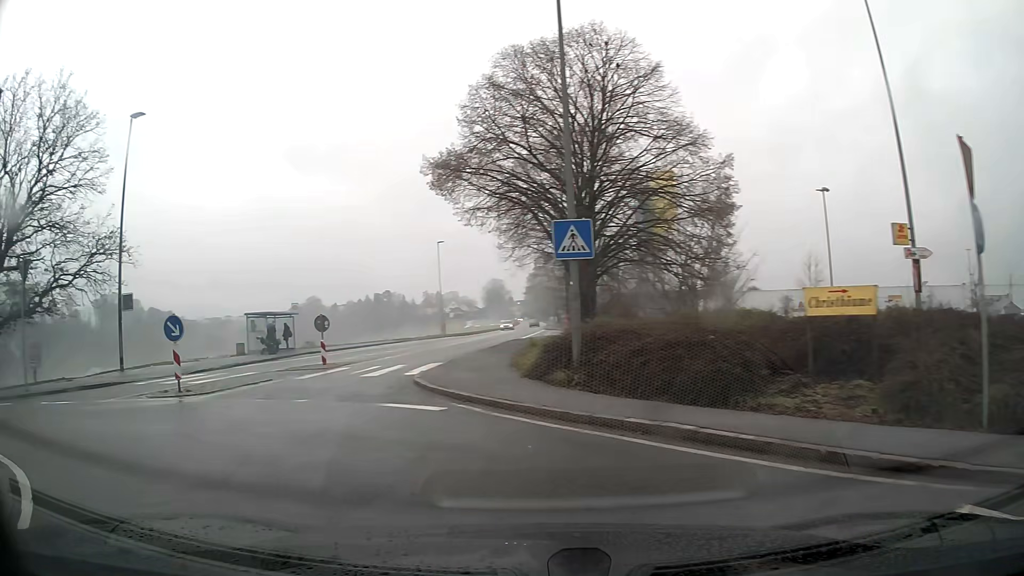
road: tertiary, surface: asphalt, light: Day
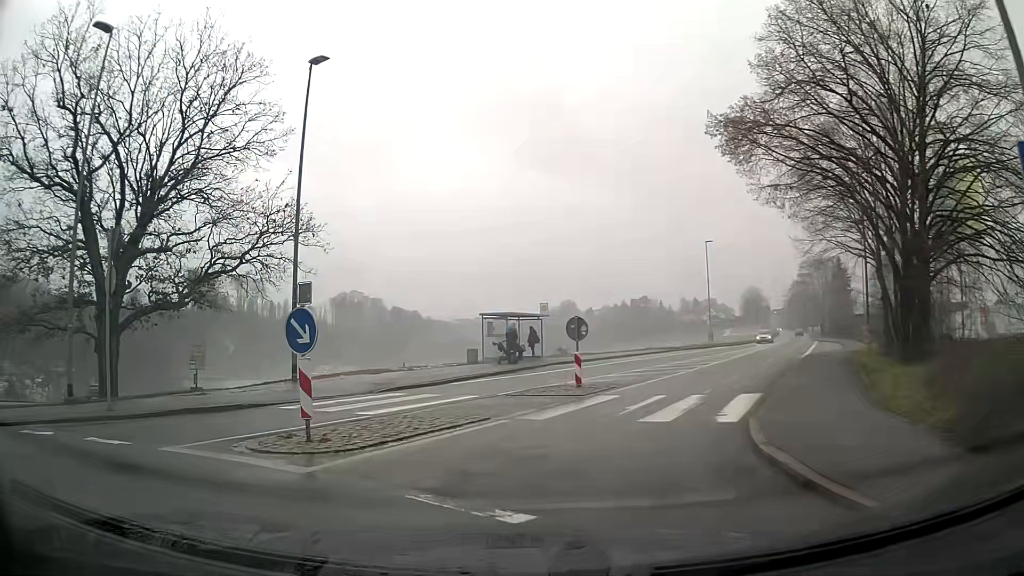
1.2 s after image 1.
(-1.2, +6.9) m; -16°
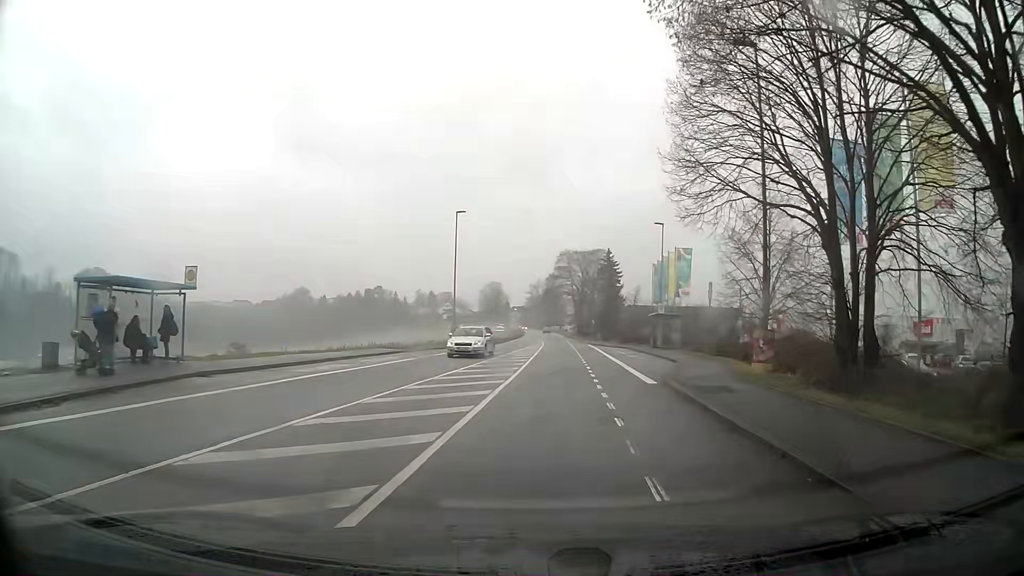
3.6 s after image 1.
(+3.3, +15.1) m; +23°
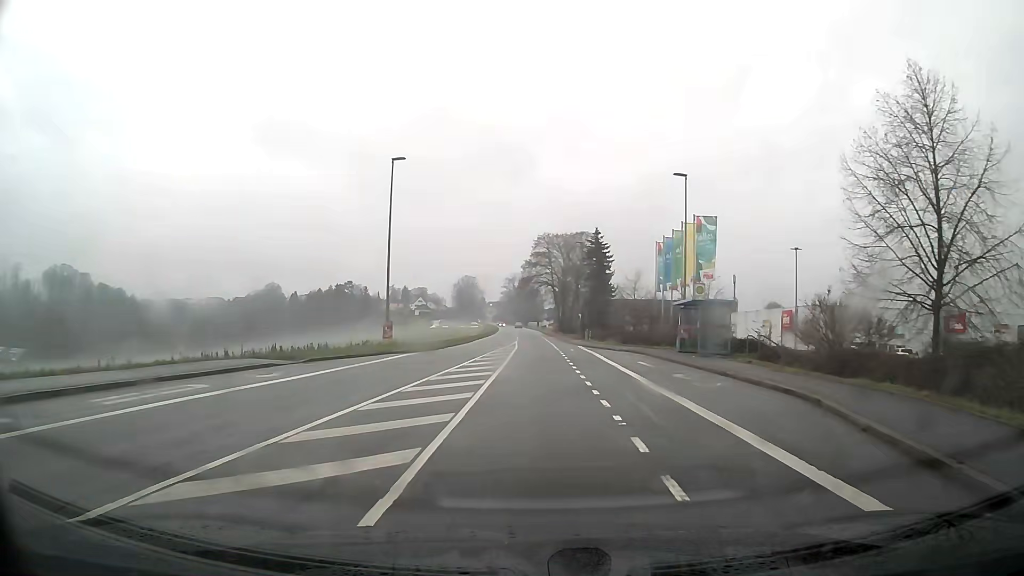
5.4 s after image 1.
(+0.3, +16.6) m; +2°
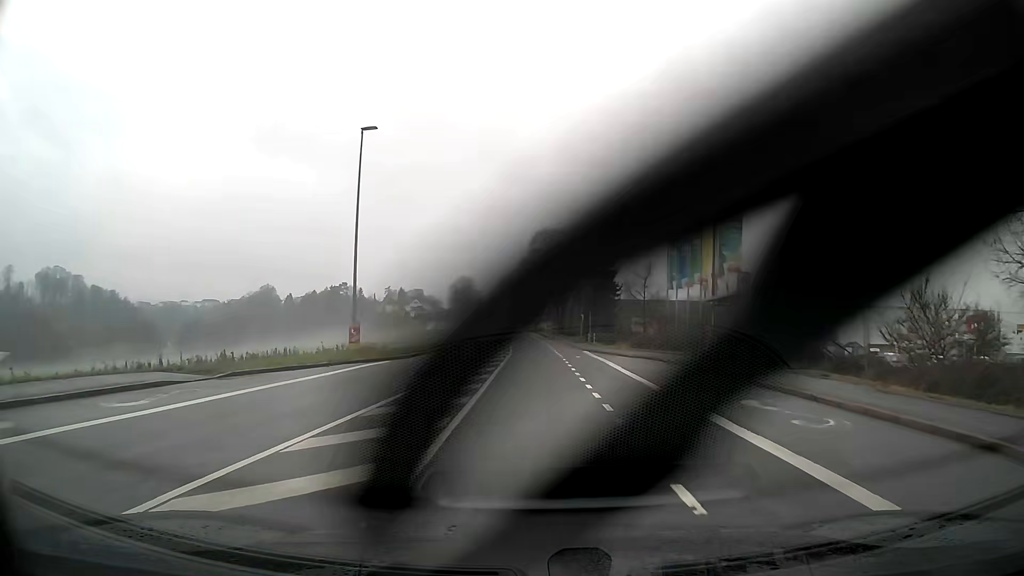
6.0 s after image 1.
(0.0, +6.6) m; 0°
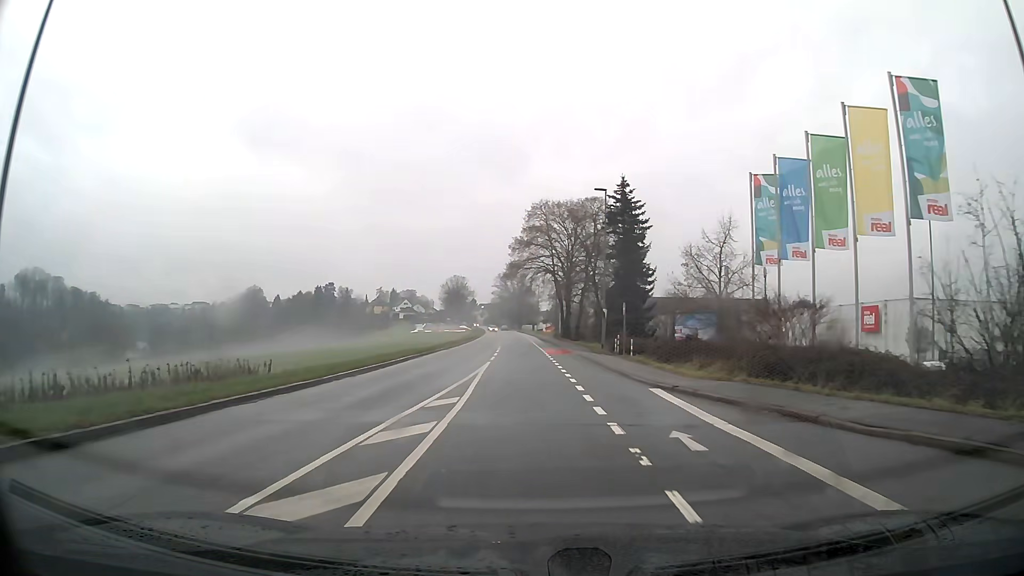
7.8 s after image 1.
(+0.1, +22.5) m; 0°
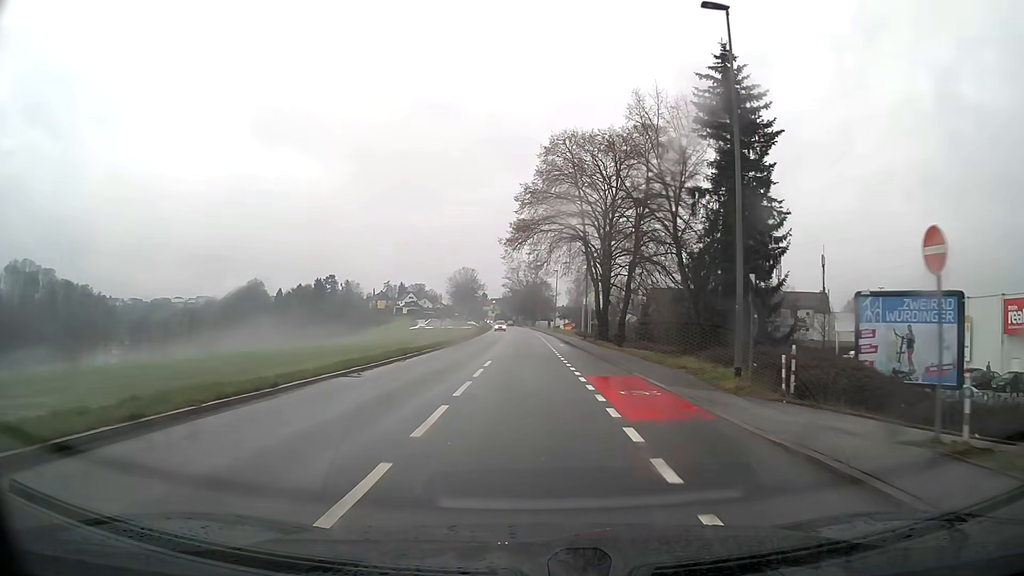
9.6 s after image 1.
(-0.3, +25.3) m; -1°
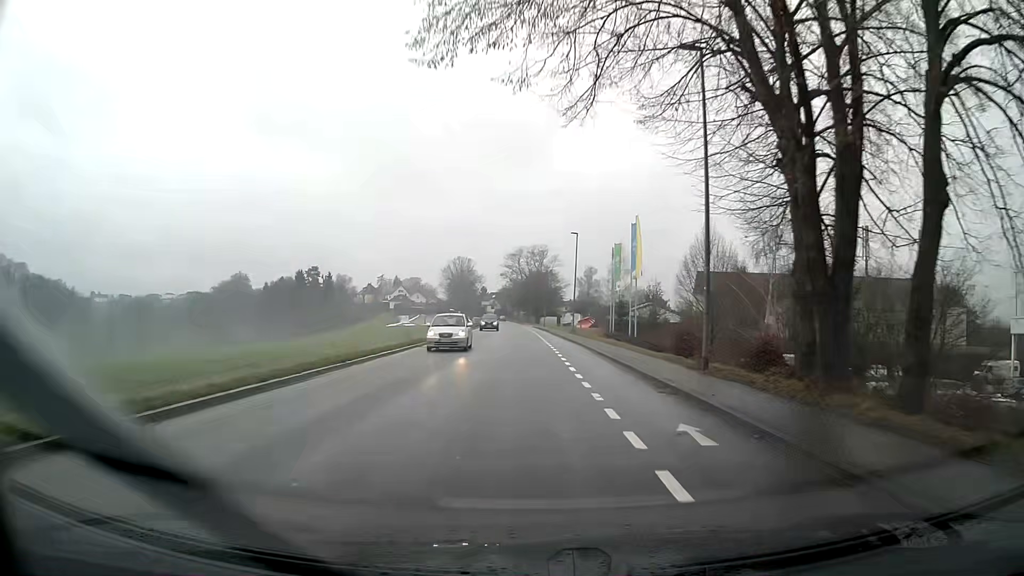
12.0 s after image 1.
(-0.1, +35.0) m; 0°
